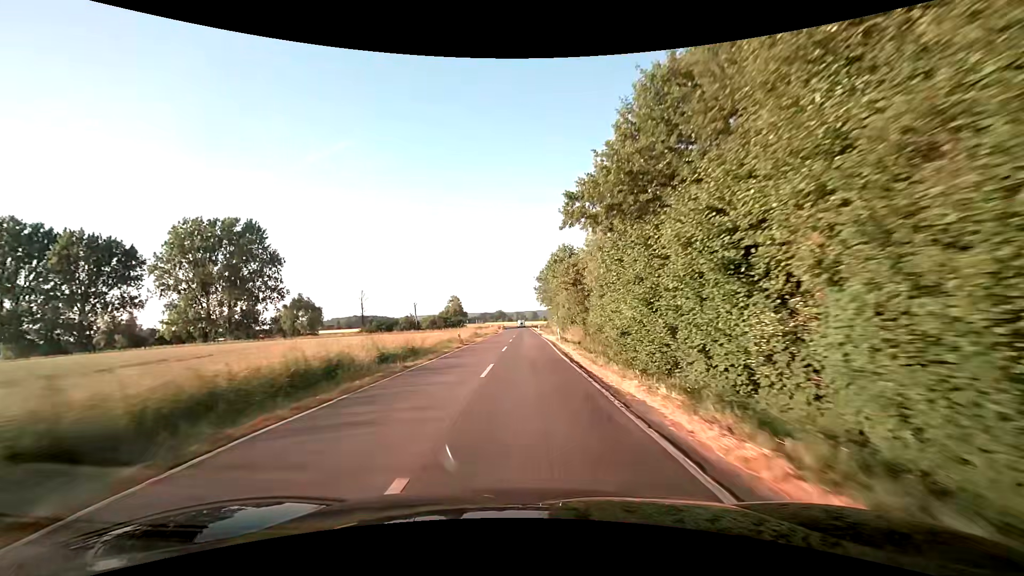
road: secondary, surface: asphalt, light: Day
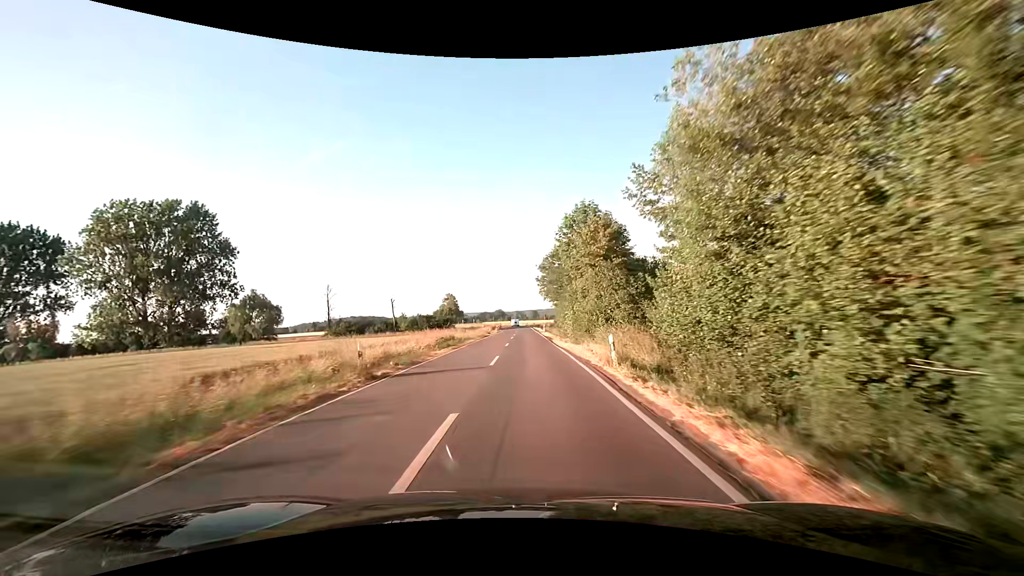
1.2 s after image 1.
(+0.1, +21.2) m; +1°
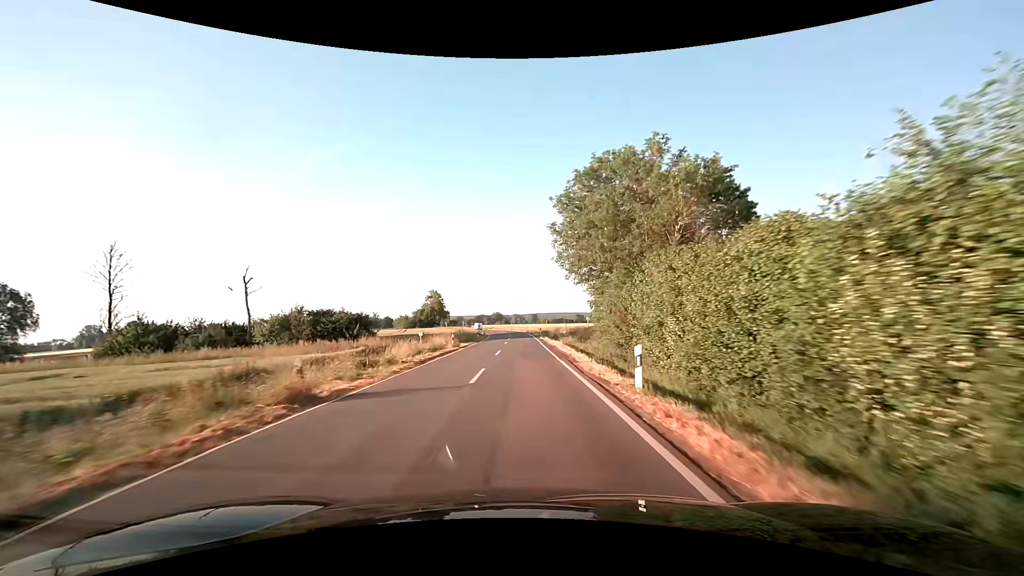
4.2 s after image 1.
(-0.1, +53.5) m; -1°
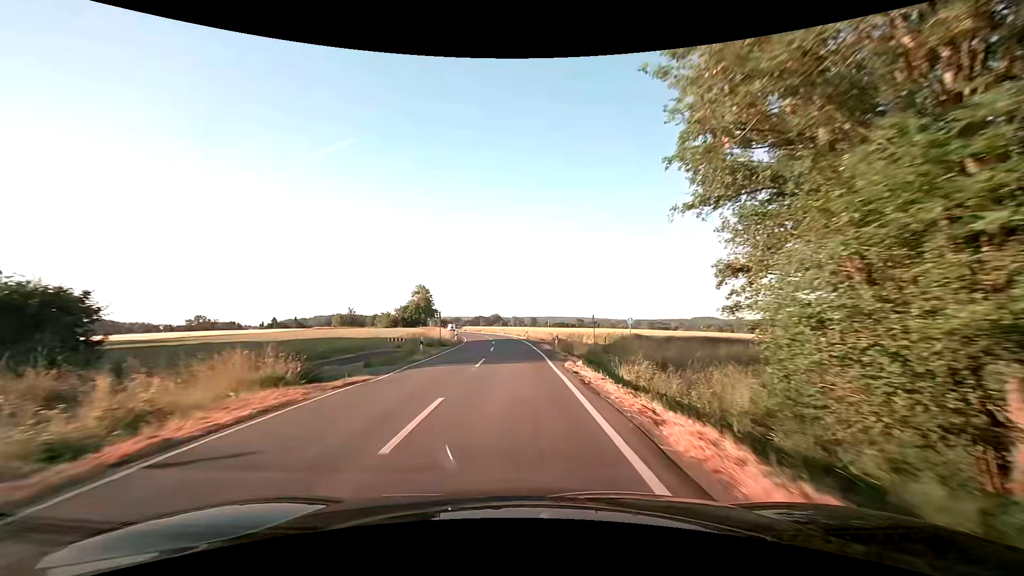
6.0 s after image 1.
(+0.3, +32.5) m; 0°
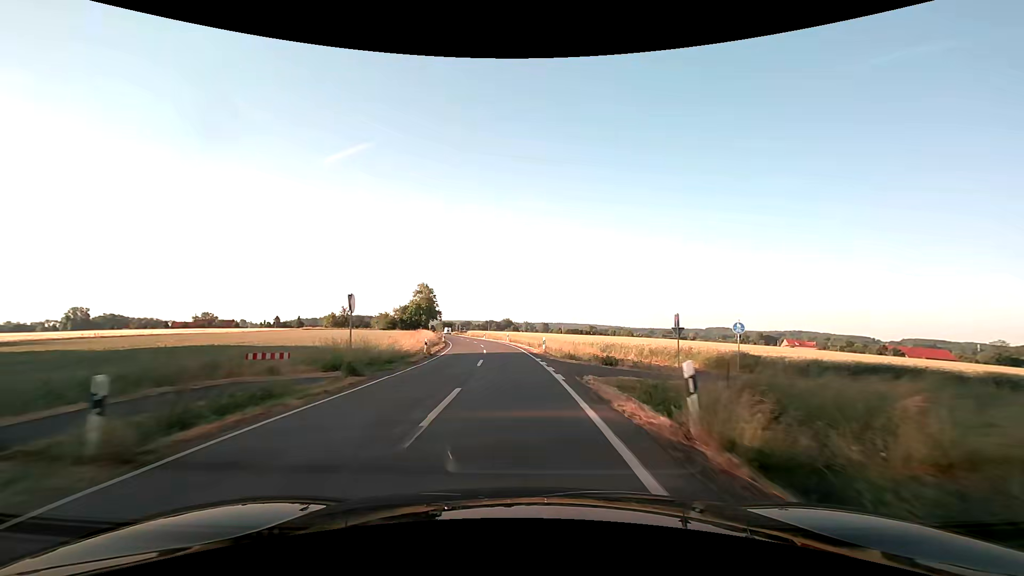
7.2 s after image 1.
(-0.1, +21.7) m; -1°
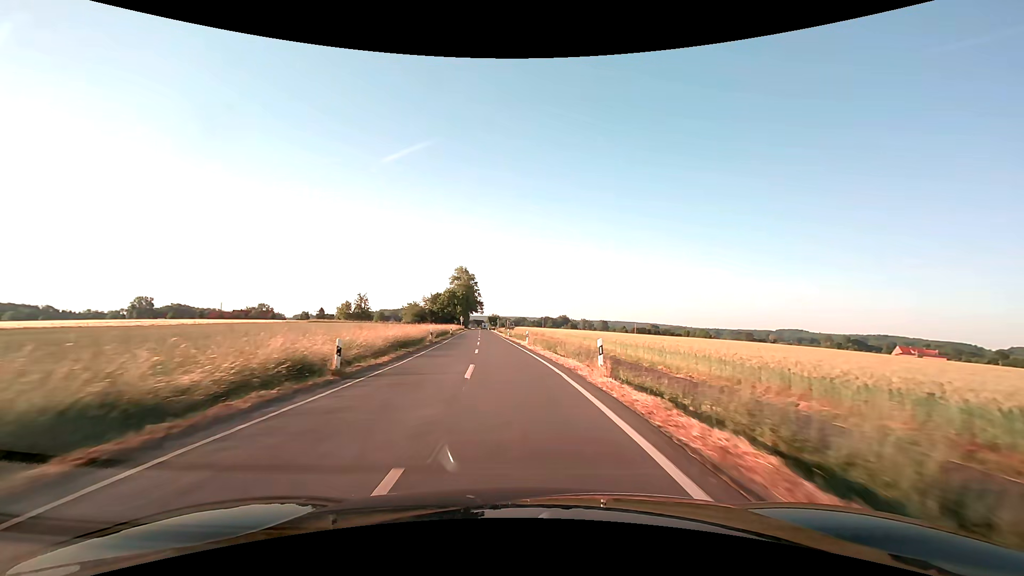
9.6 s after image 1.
(-2.1, +43.4) m; -6°
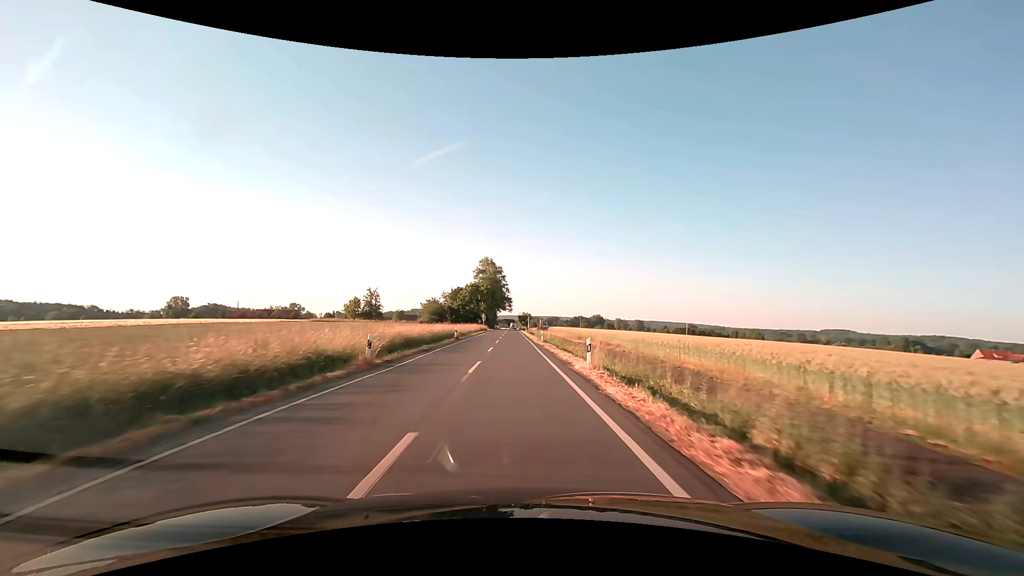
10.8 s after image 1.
(-0.7, +21.8) m; -4°
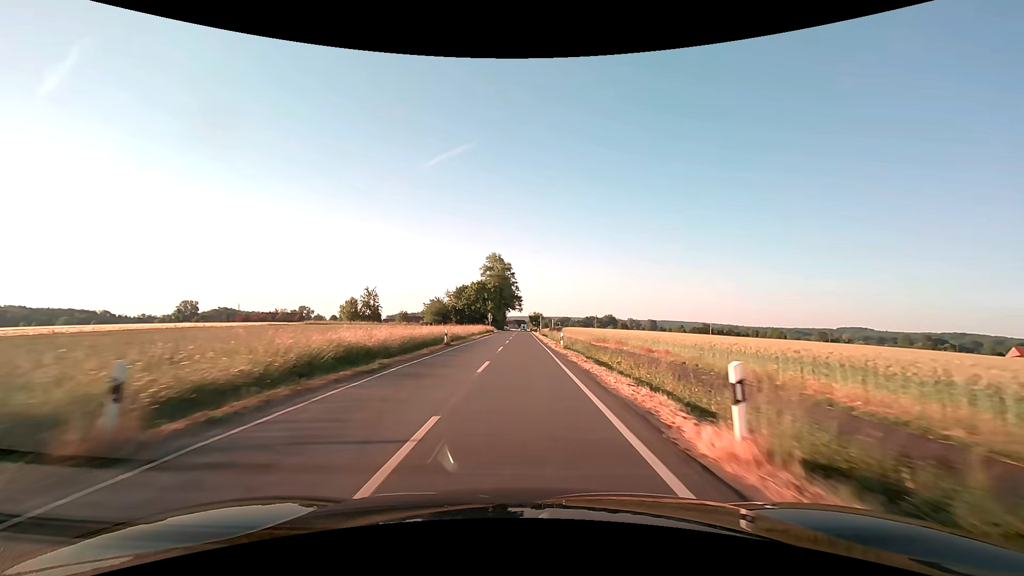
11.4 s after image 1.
(-0.1, +10.9) m; -1°
(0, +10) (0, +20) (0, +30) (0, +40) (0, +50) (0, +60) (0, +70) (0, +80) (0, +90) (0, +100) m
